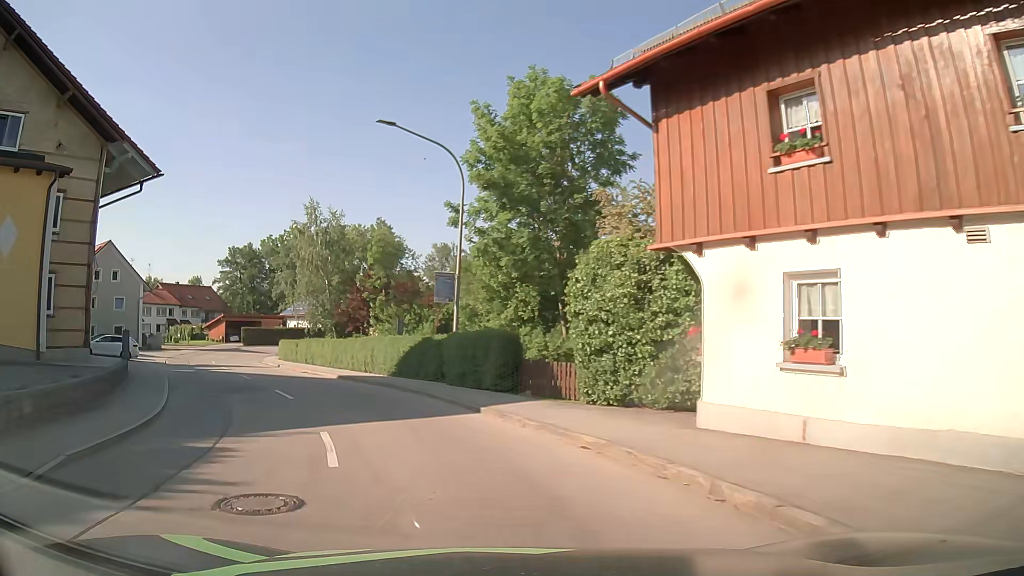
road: secondary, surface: asphalt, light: Day
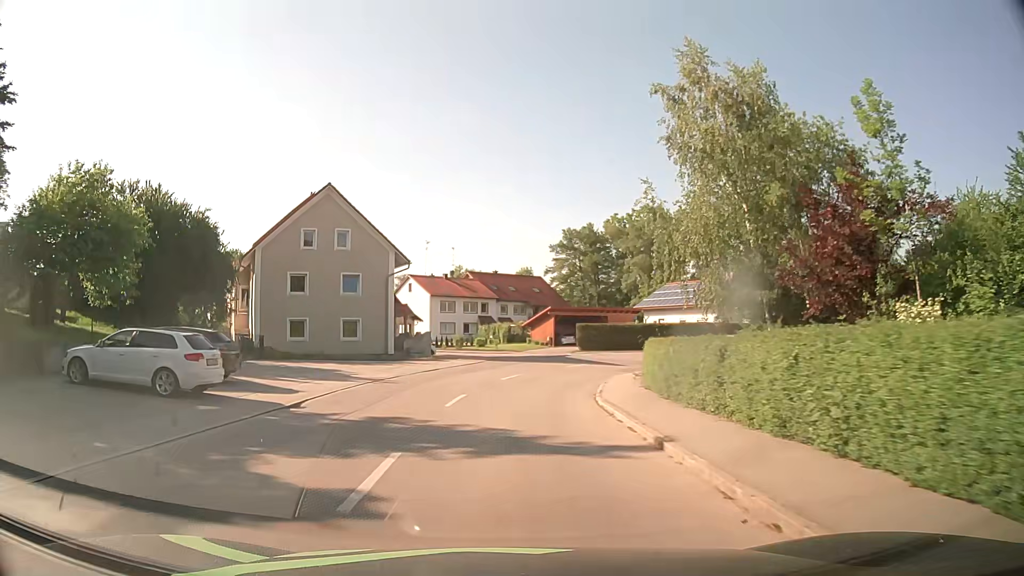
(-9.0, +27.3) m; -30°
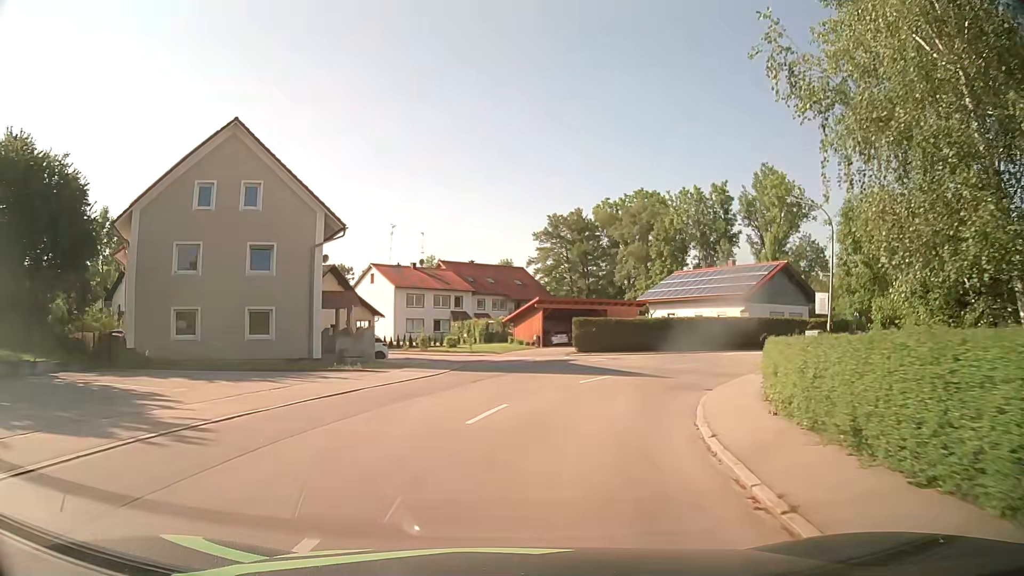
(0.0, +12.7) m; +1°
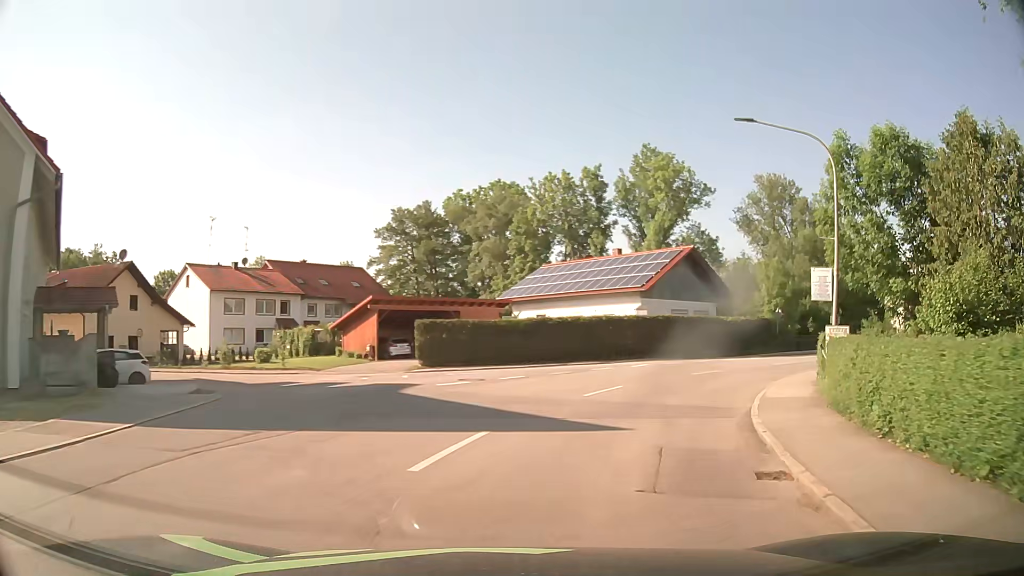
(+1.1, +12.1) m; +12°
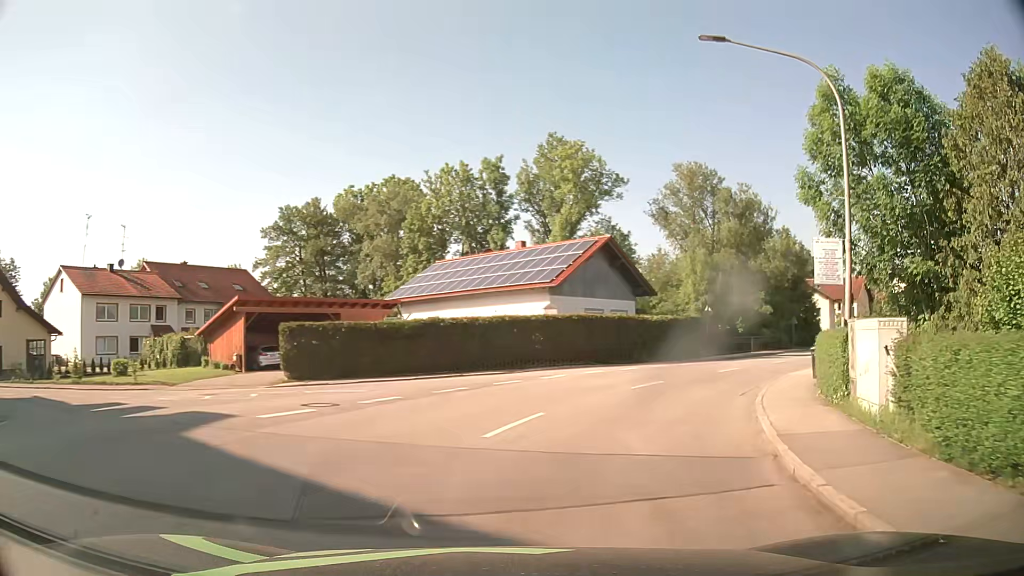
(+0.5, +6.1) m; +9°
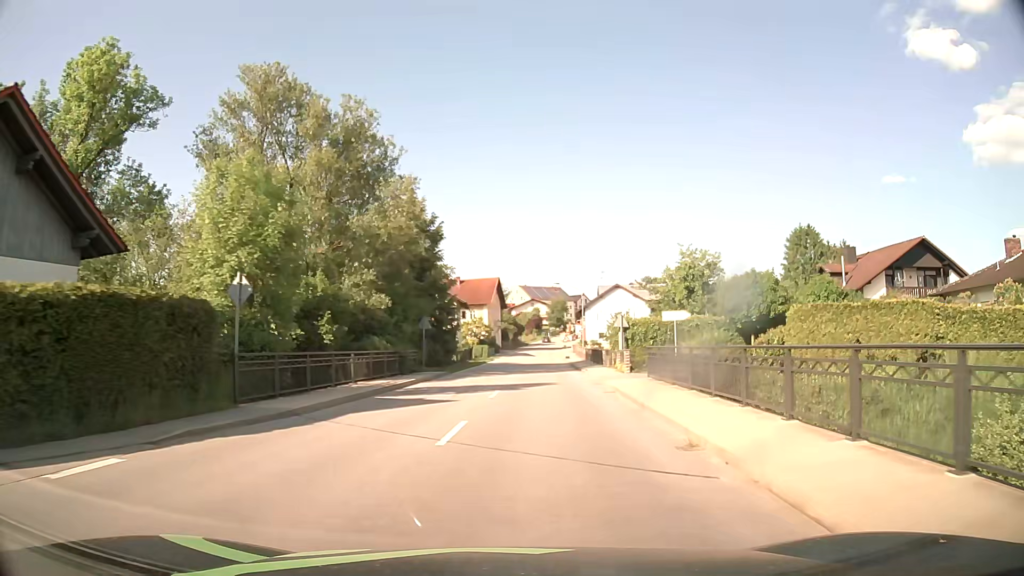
(+8.2, +24.4) m; +34°
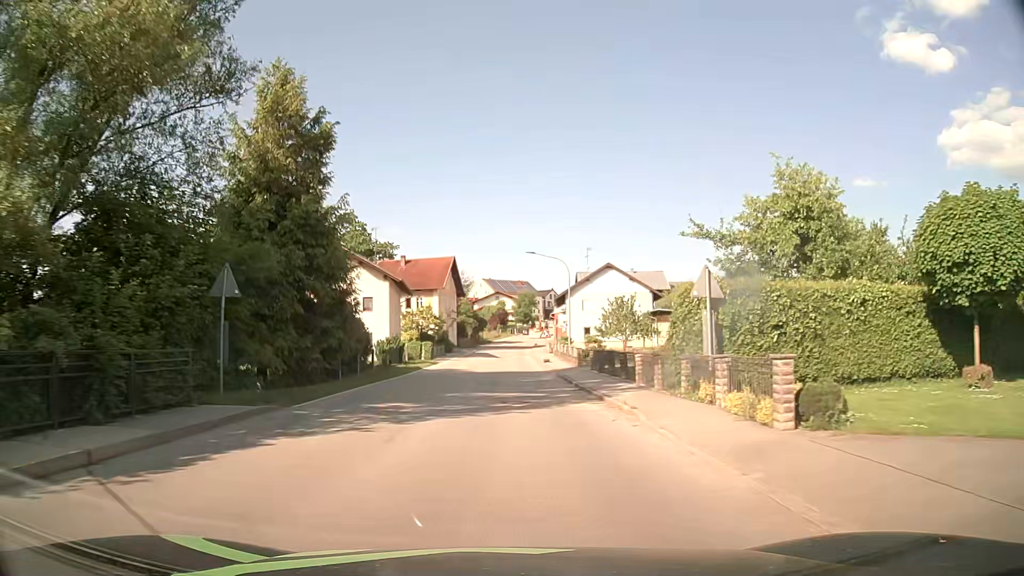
(+1.2, +22.0) m; +4°
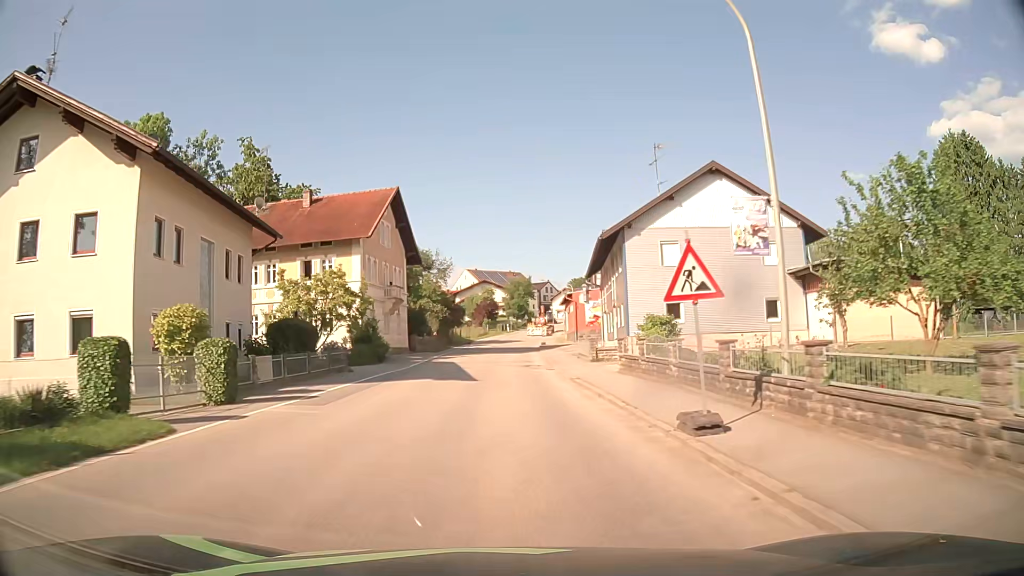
(+0.1, +37.3) m; 0°
(0, +10) (0, +20) (0, +30) (0, +40) (0, +50) (0, +60) (0, +70) (0, +80) (+1, +90) (+2, +100) m
